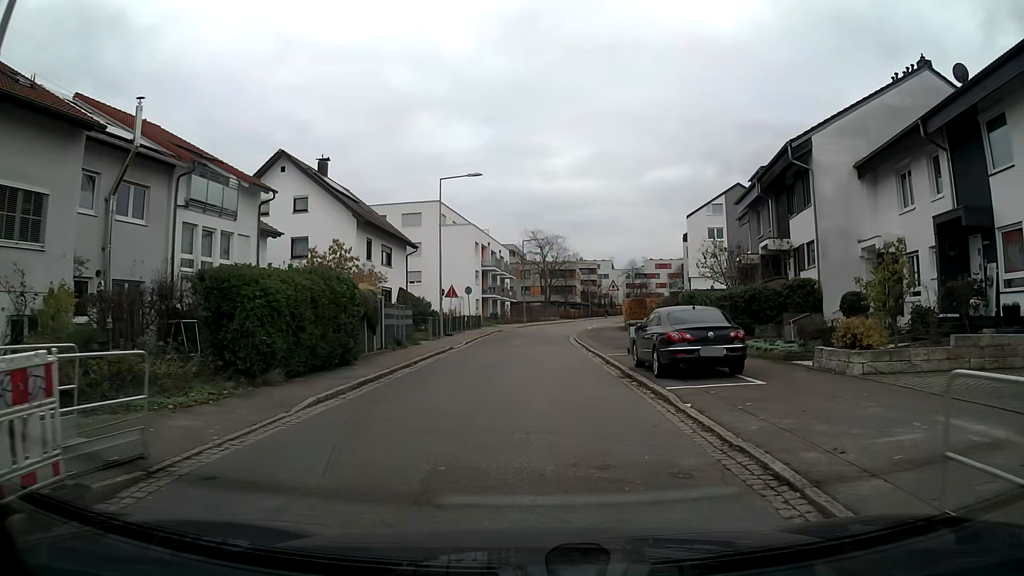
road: residential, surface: asphalt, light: Day
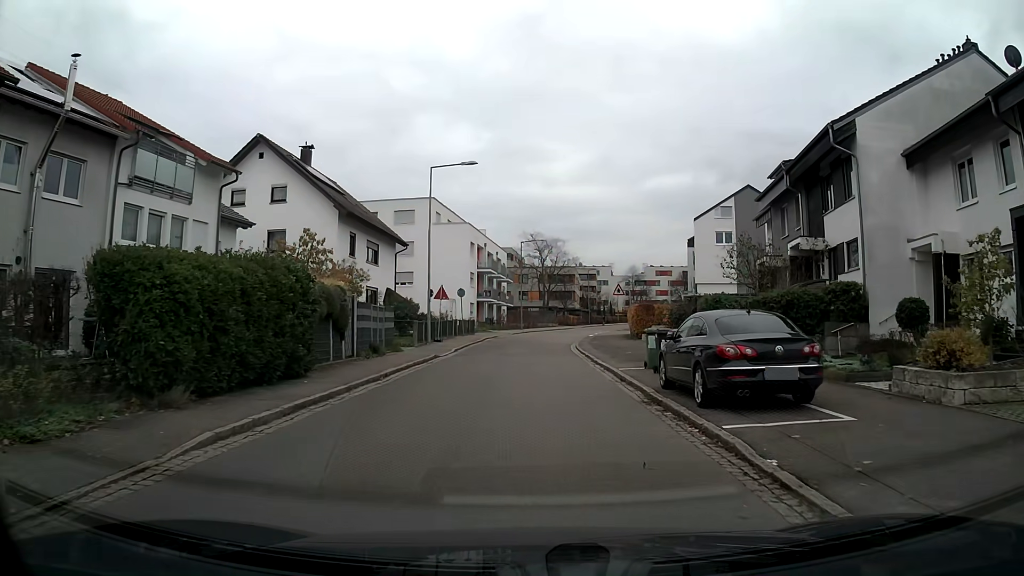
(0.0, +3.7) m; 0°
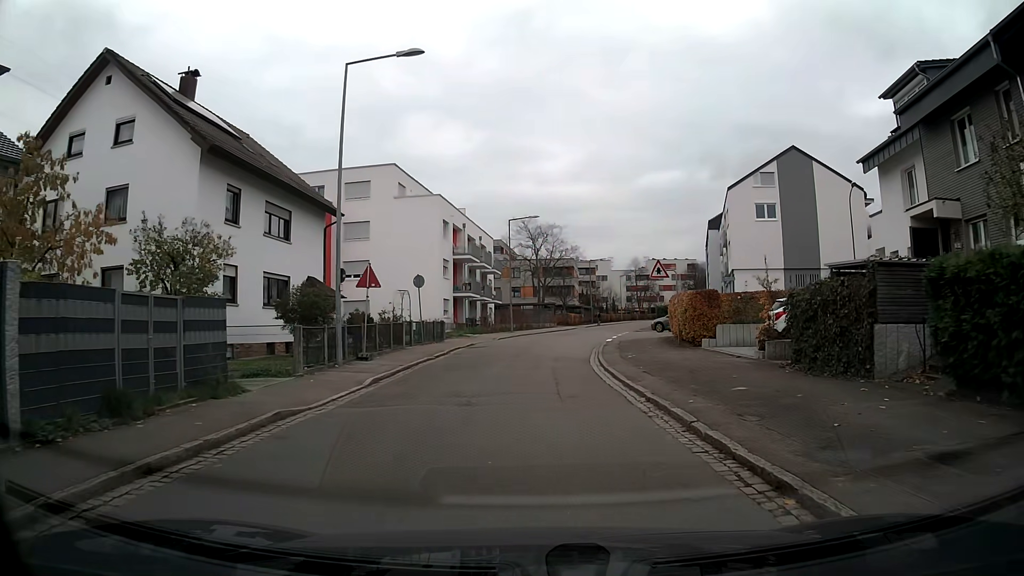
(+0.1, +15.1) m; +1°
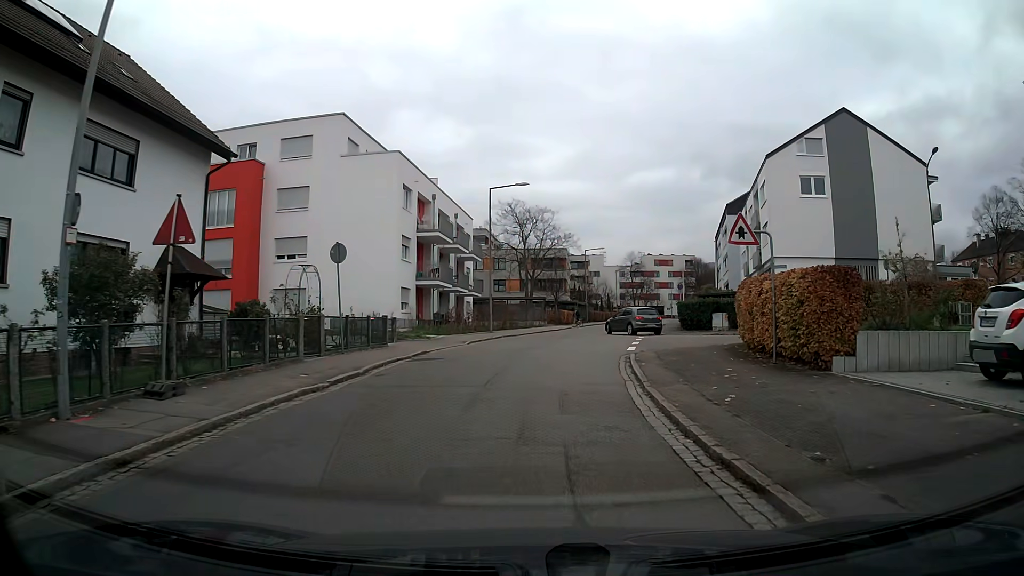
(+0.1, +11.8) m; +2°
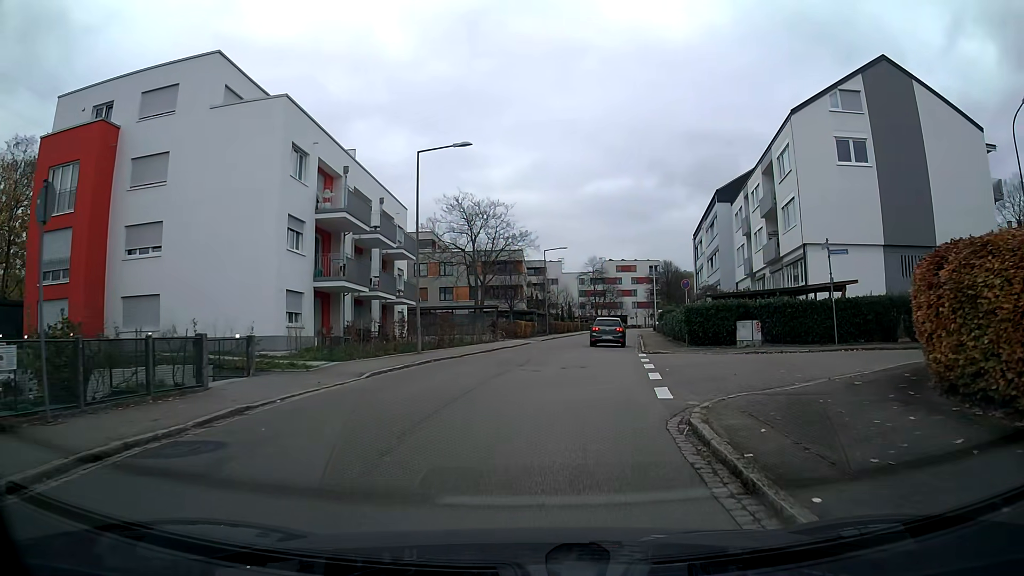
(+0.4, +11.9) m; +4°
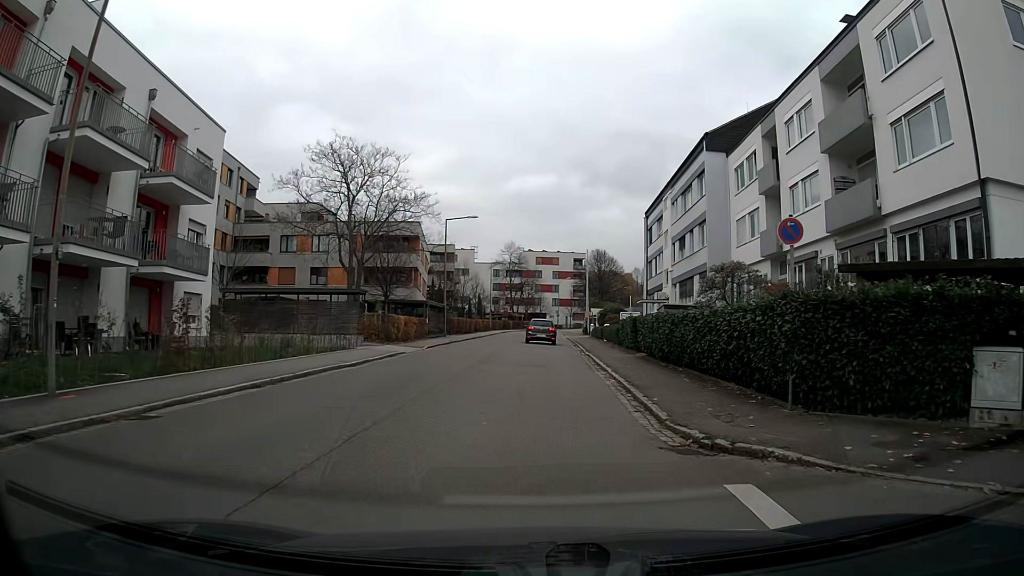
(+1.2, +19.2) m; +6°
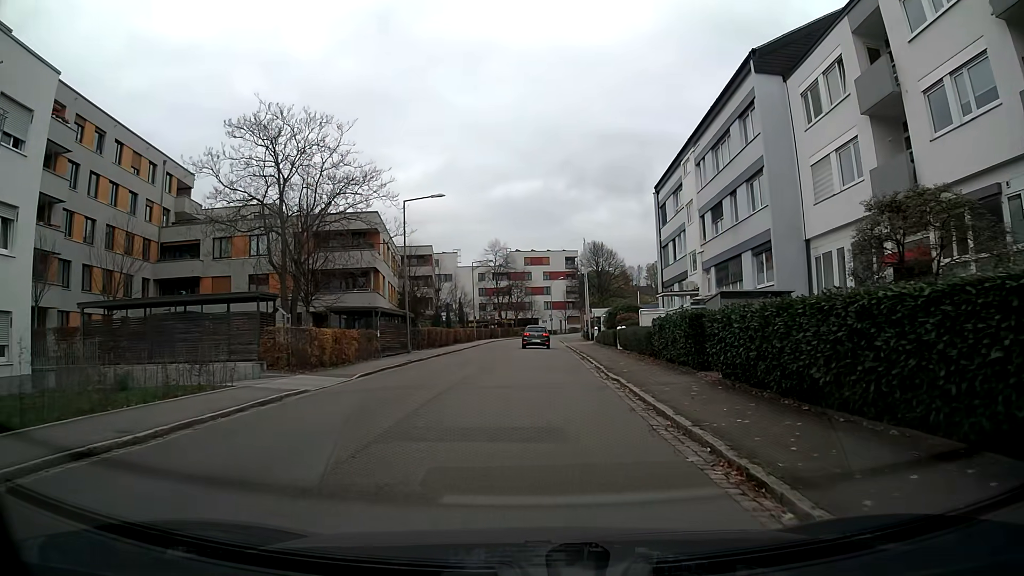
(+0.1, +11.9) m; +1°
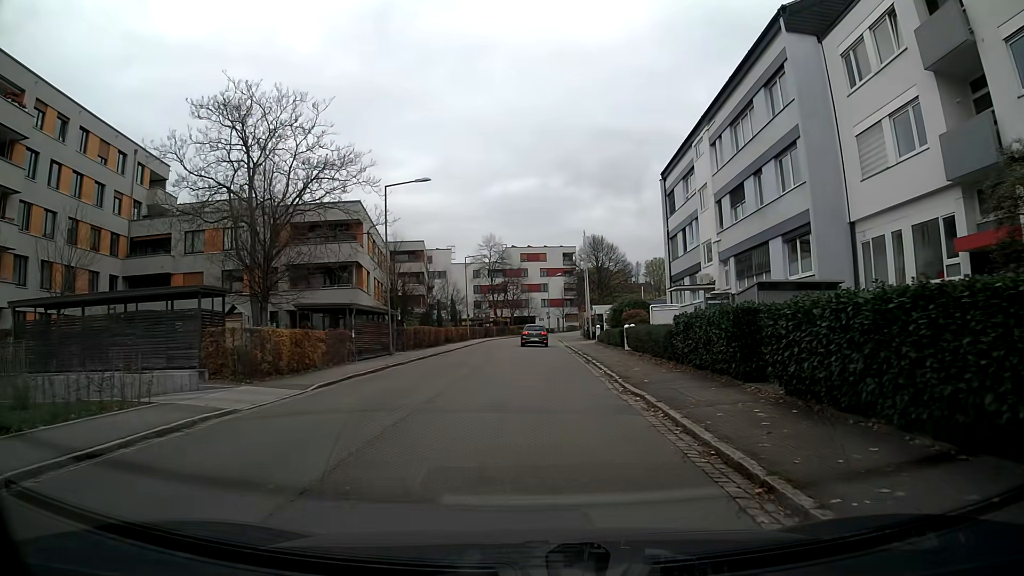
(0.0, +4.1) m; 0°
(0, +10) (0, +20) (0, +30) (0, +40) (0, +50) (0, +60) (+1, +70) (+2, +80) (+4, +90) (+7, +99) m
